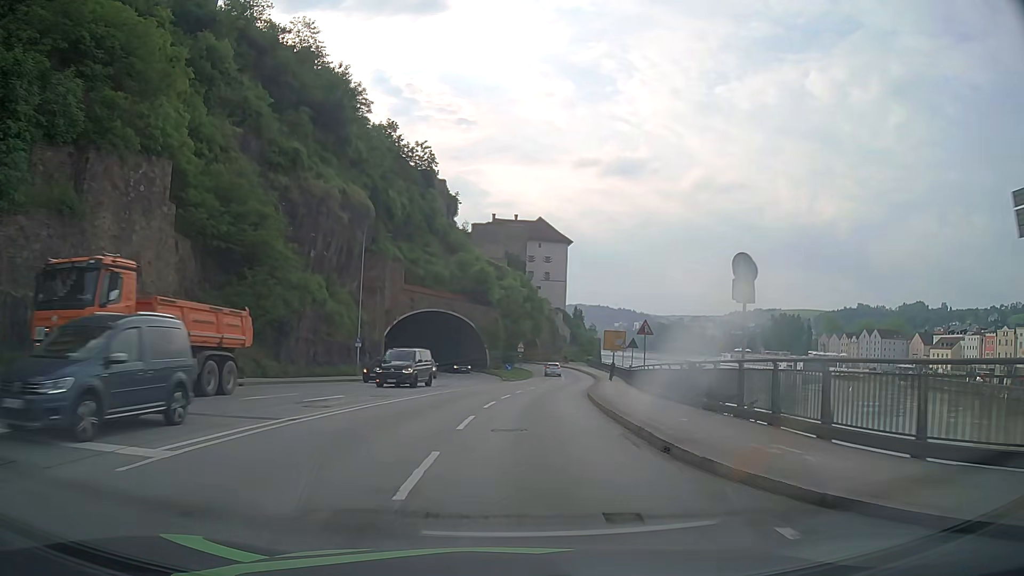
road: primary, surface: asphalt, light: Day
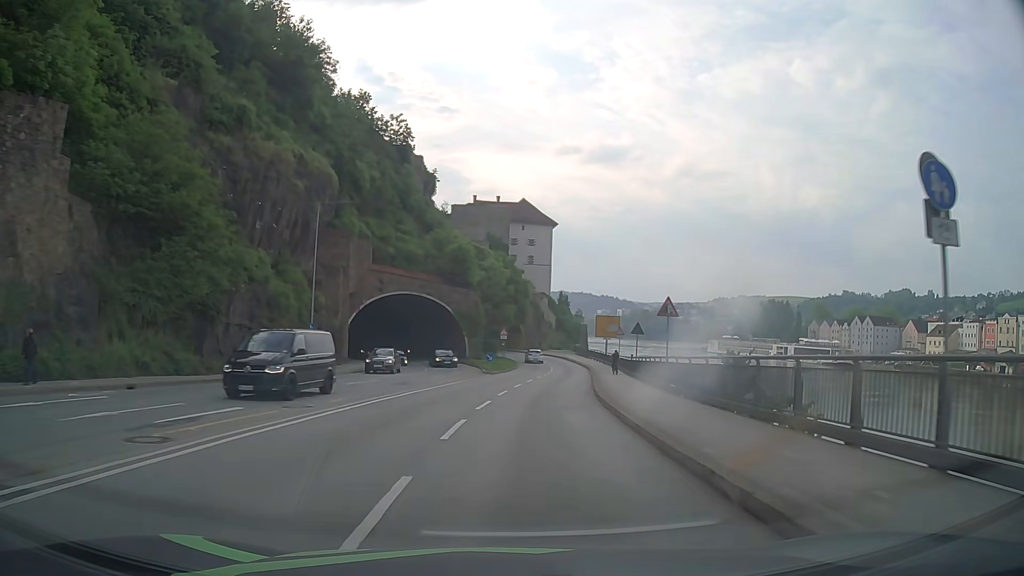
(+0.1, +7.9) m; +1°
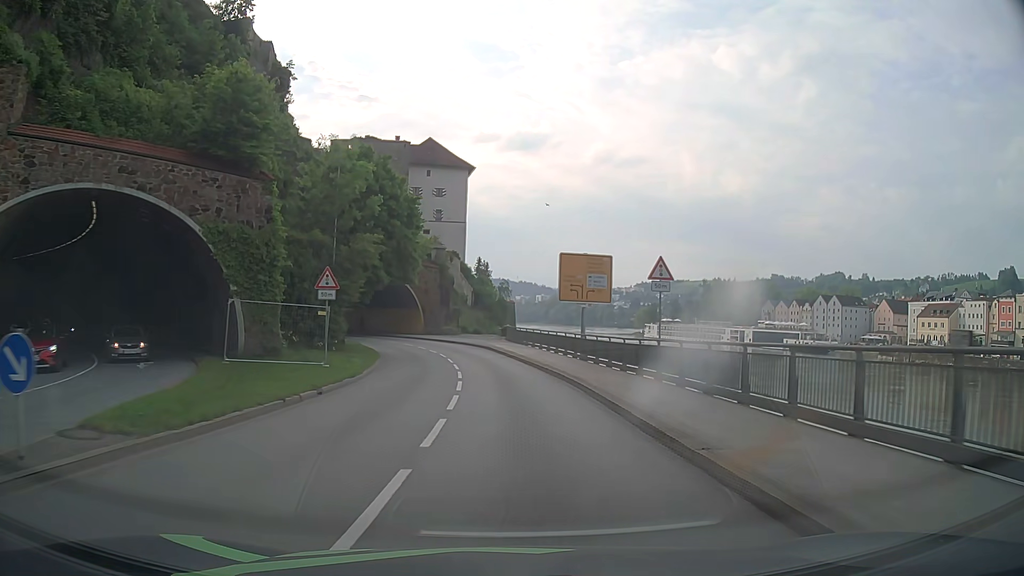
(+3.1, +40.1) m; +7°
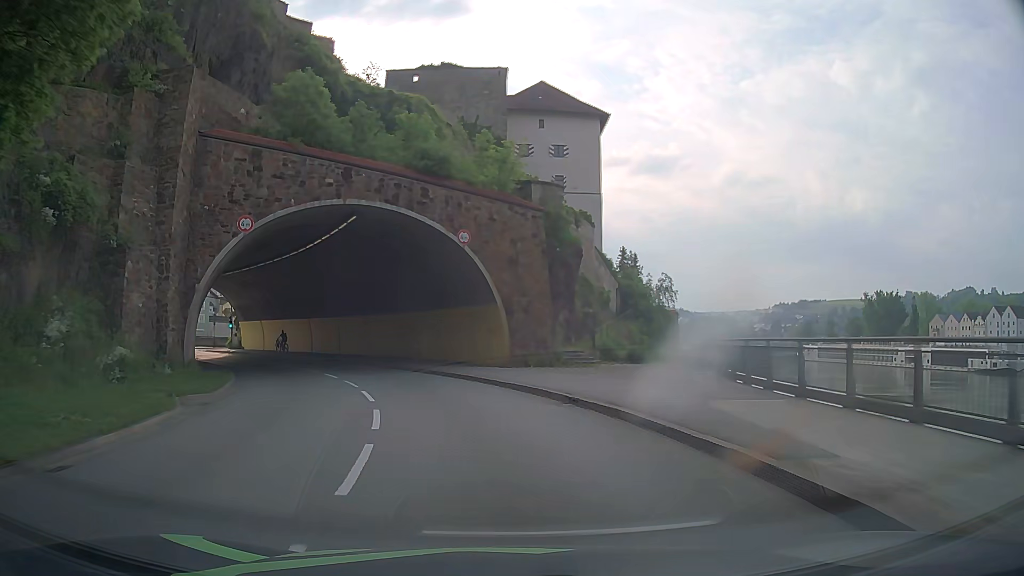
(-2.2, +39.2) m; -11°
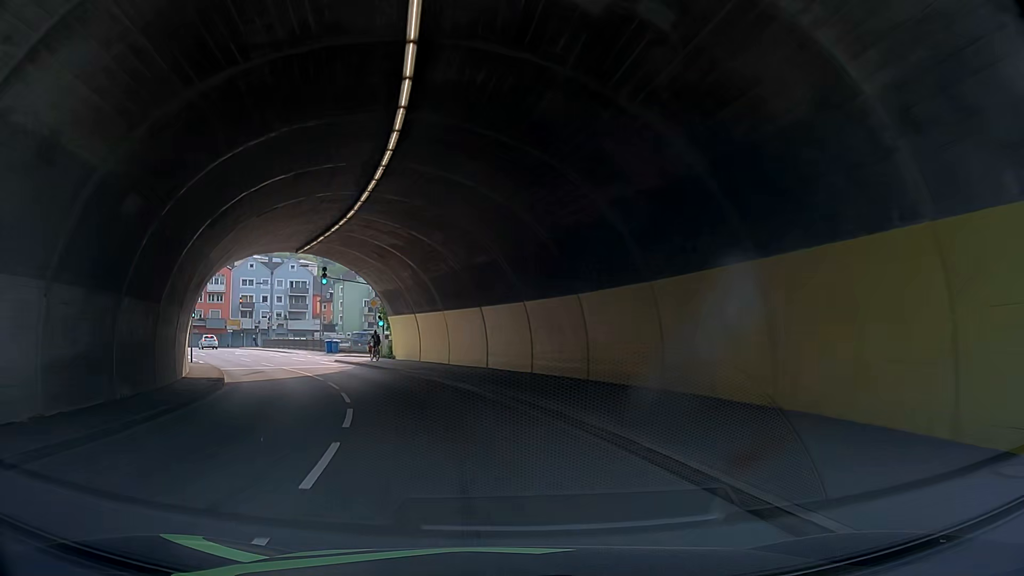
(-3.5, +22.5) m; -19°
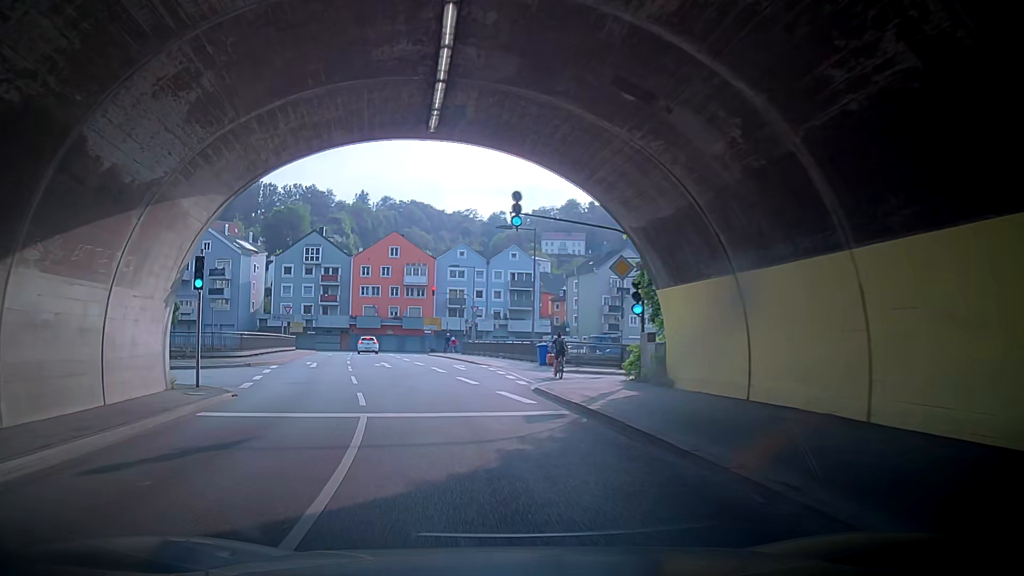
(-3.3, +22.4) m; -12°
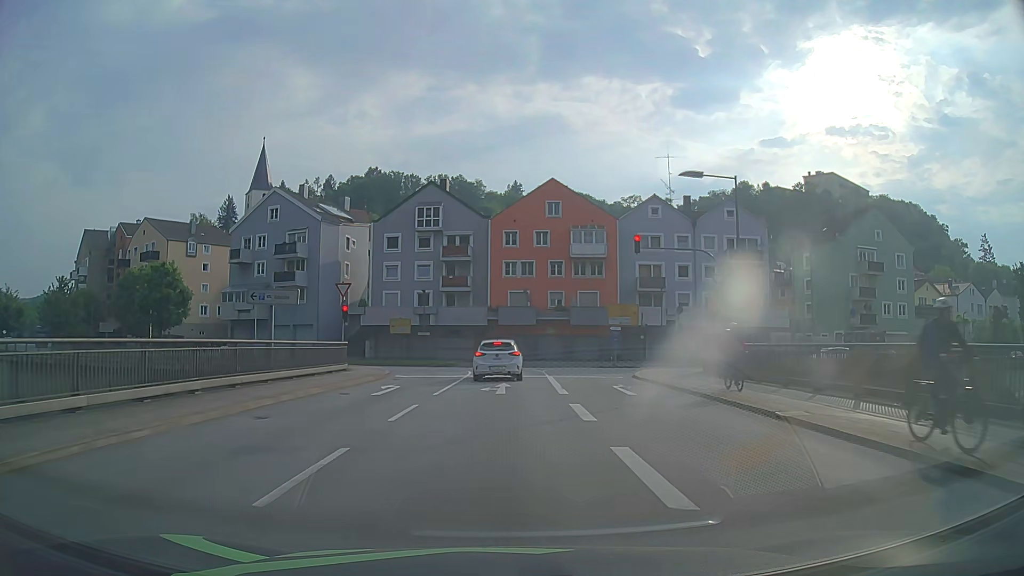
(-7.8, +31.3) m; -24°
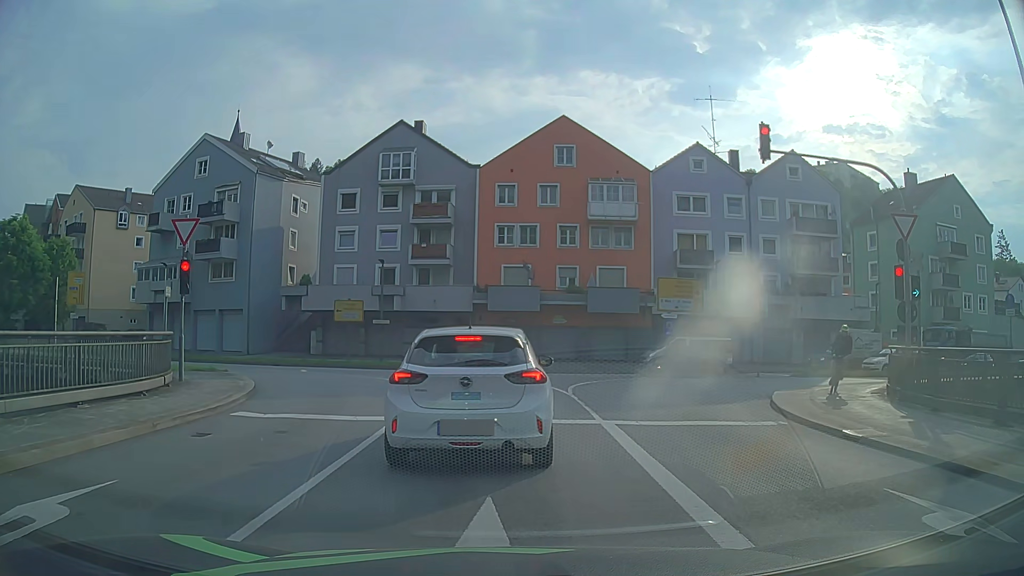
(0.0, +16.0) m; +1°
